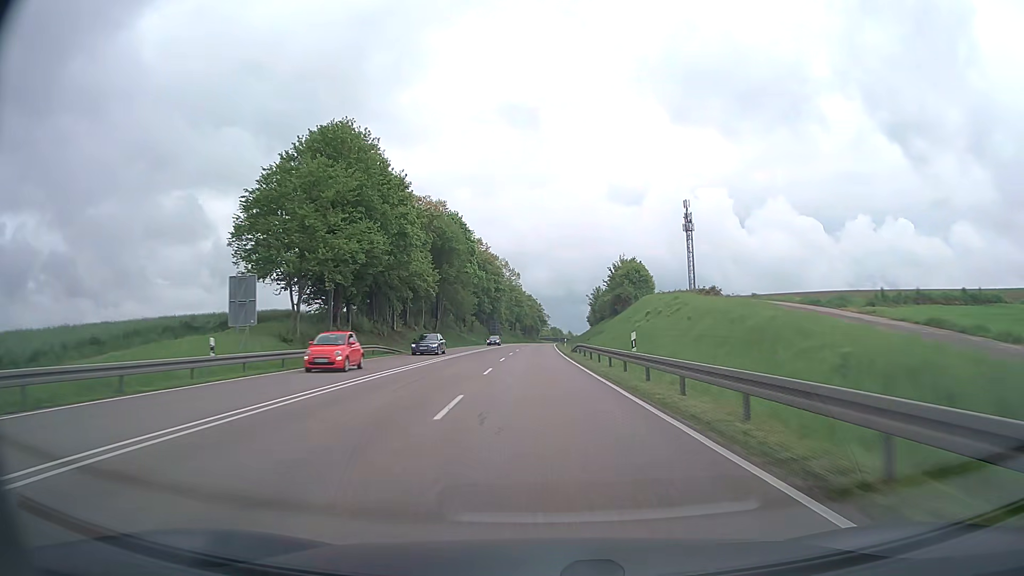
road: trunk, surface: asphalt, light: Day
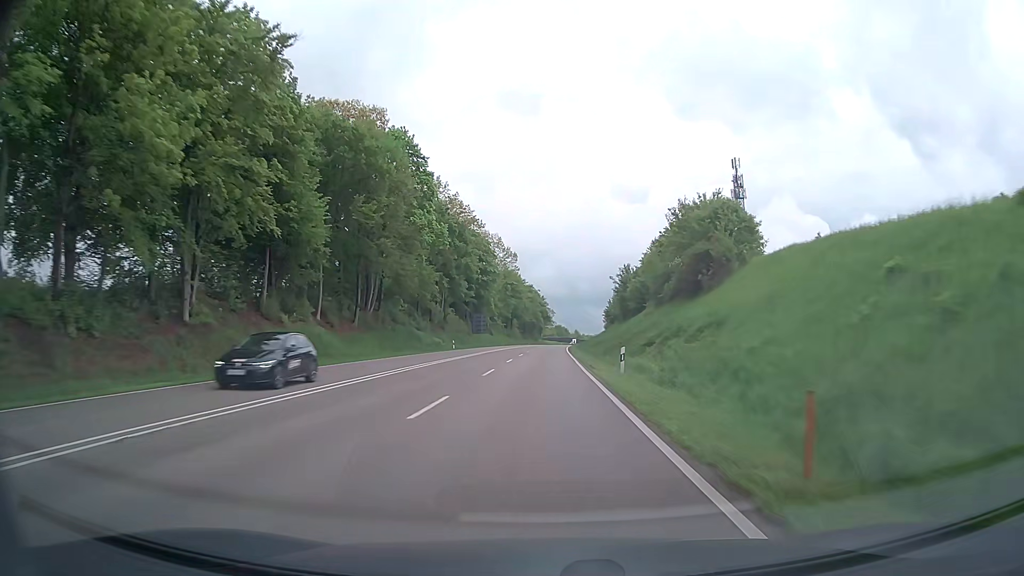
(-0.1, +48.0) m; 0°
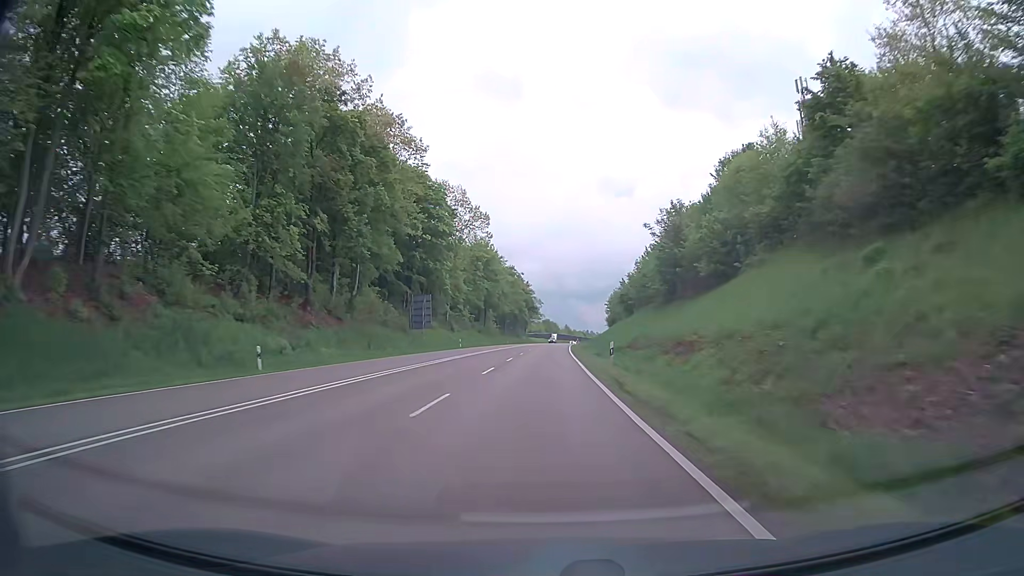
(+0.4, +48.1) m; +1°
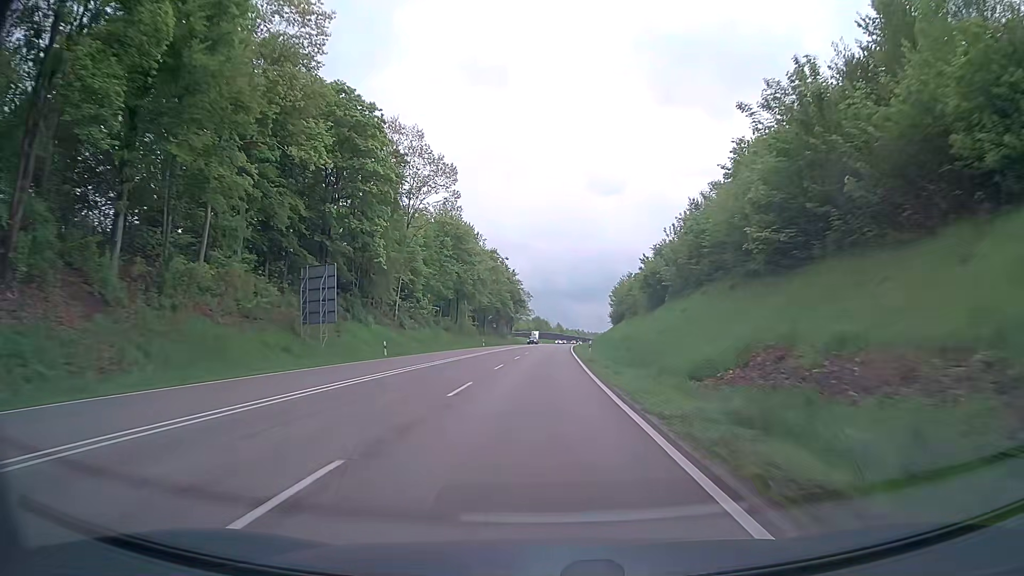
(+0.3, +32.0) m; +1°
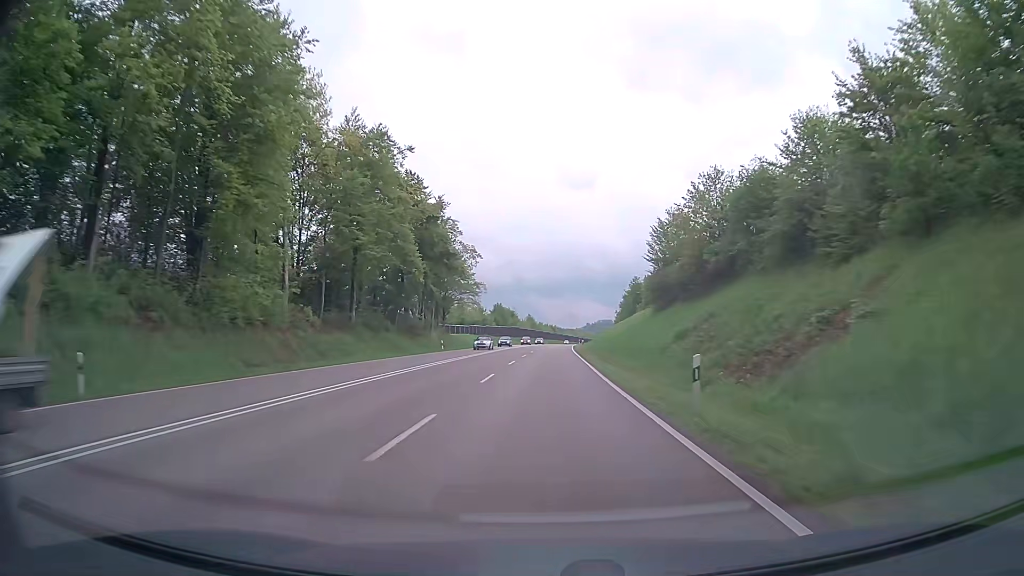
(+1.7, +80.1) m; +2°
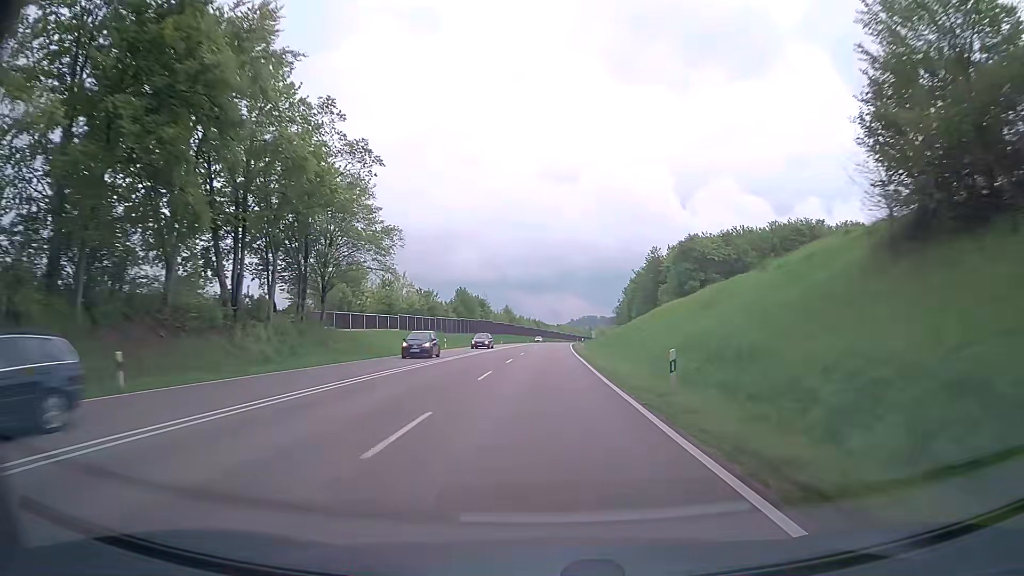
(+0.9, +48.1) m; +2°
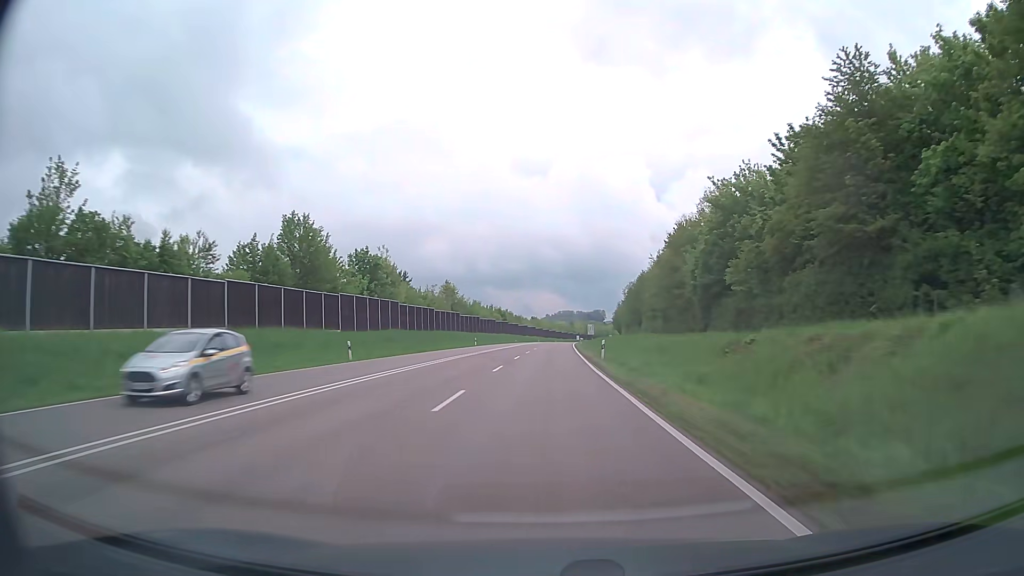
(+1.3, +80.1) m; +2°
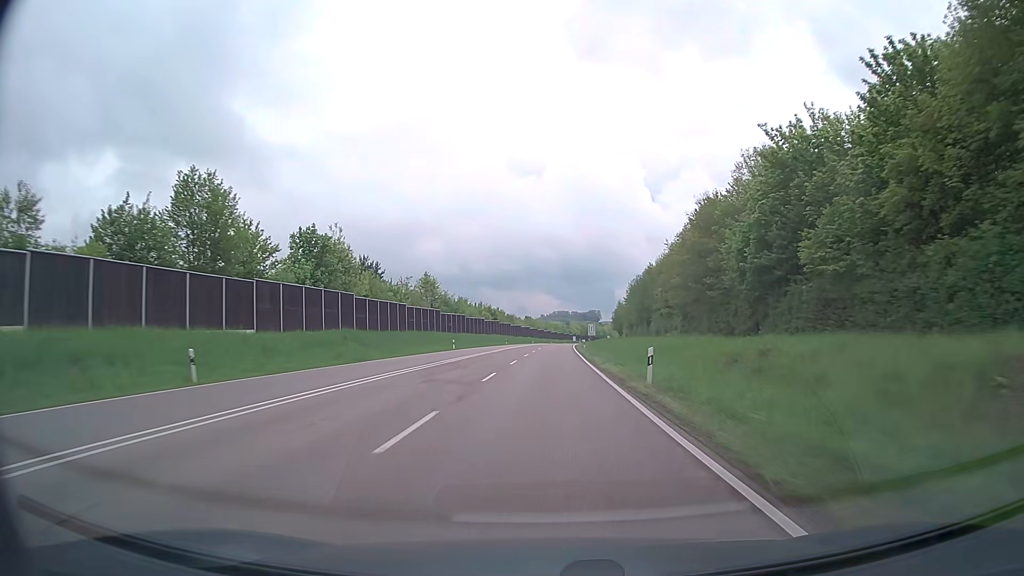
(+0.1, +16.0) m; 0°
(0, +10) (0, +20) (0, +30) (0, +40) (+1, +50) (+1, +60) (+1, +70) (+2, +80) (+2, +90) (+3, +100) m
